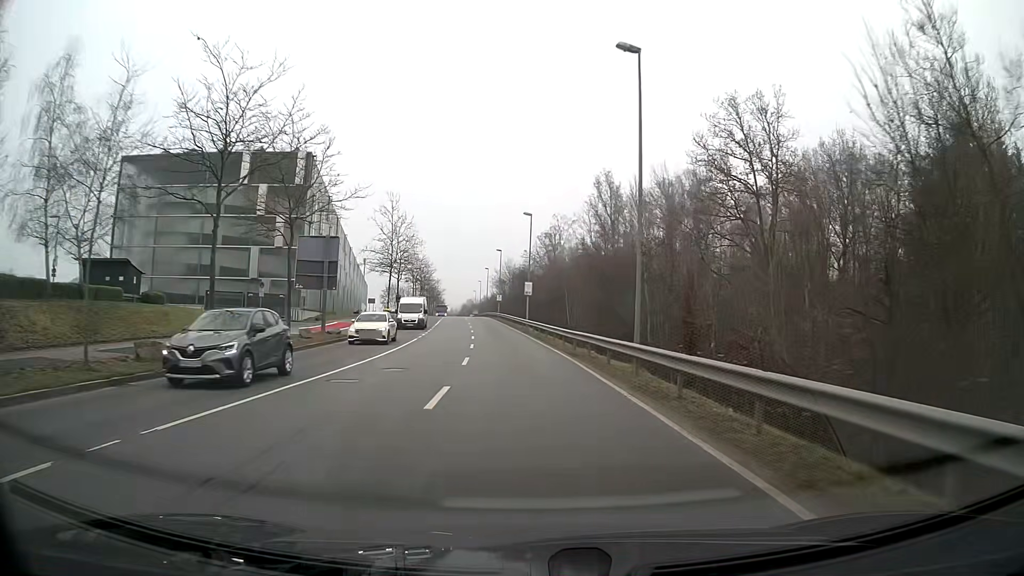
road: secondary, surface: asphalt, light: Day
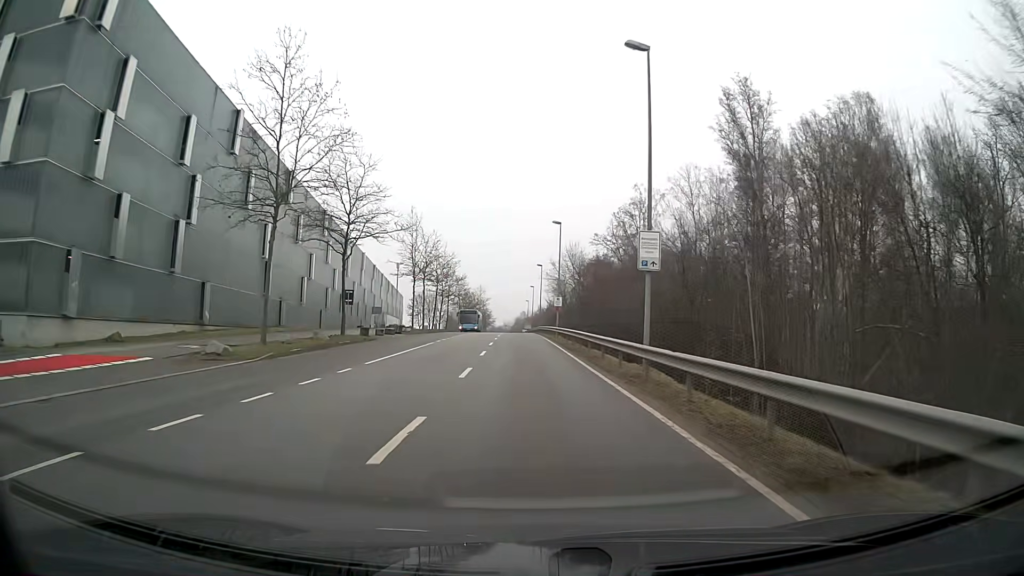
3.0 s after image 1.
(-1.9, +40.2) m; -5°
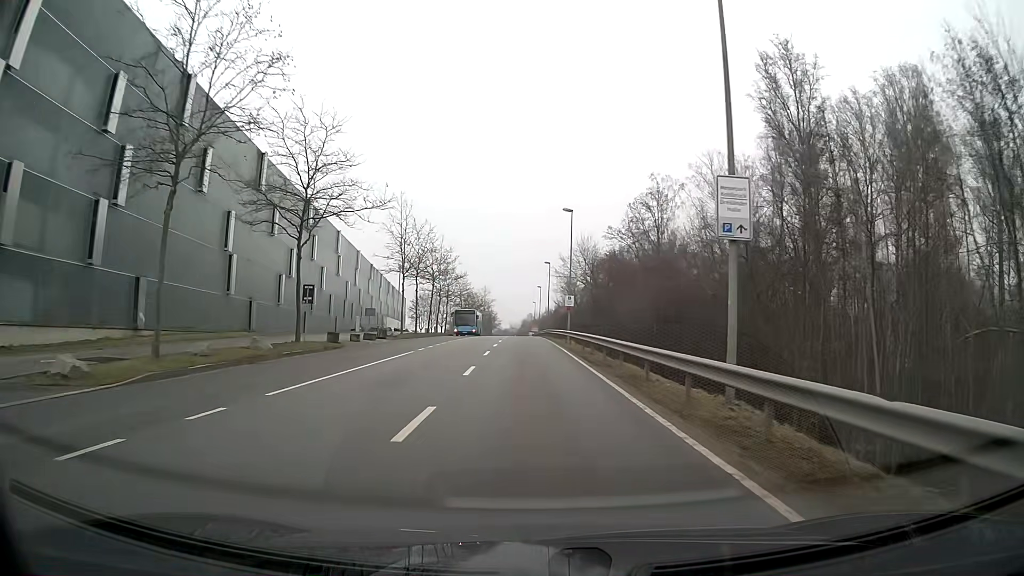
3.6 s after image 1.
(0.0, +8.0) m; 0°
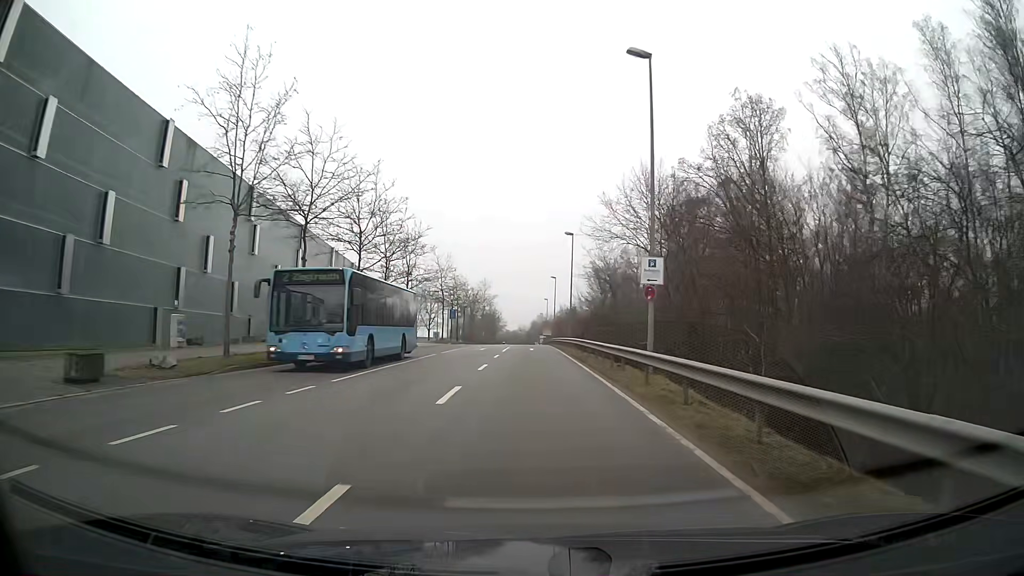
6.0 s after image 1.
(-0.3, +32.1) m; -1°
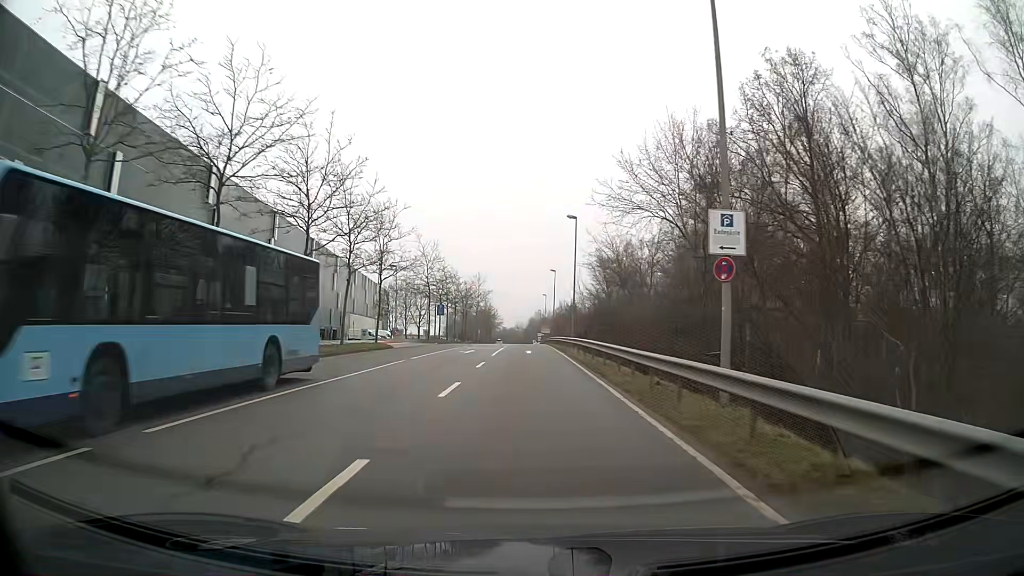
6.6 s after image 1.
(0.0, +8.0) m; 0°
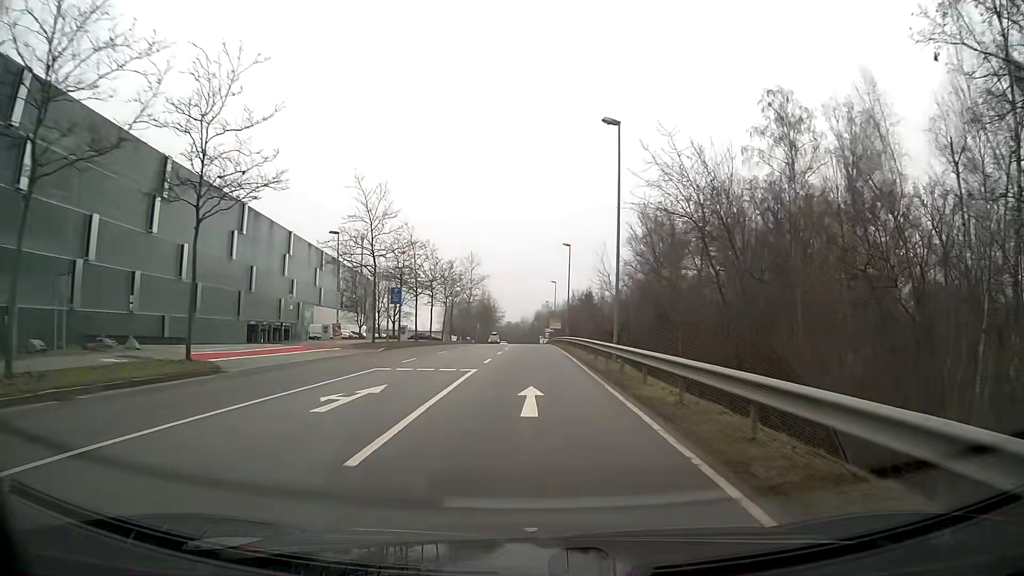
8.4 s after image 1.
(-0.1, +24.3) m; -1°
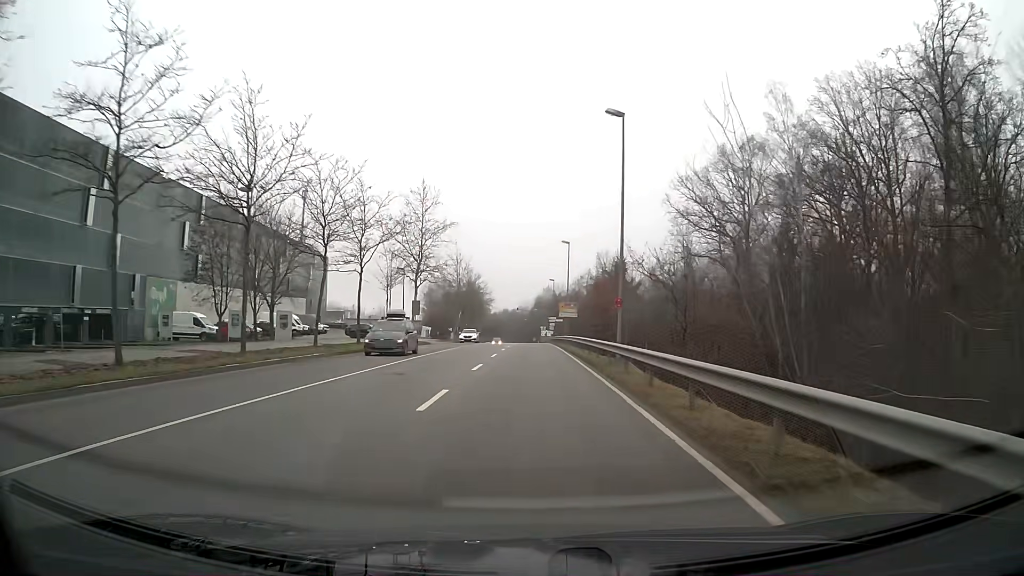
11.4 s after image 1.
(-0.1, +41.1) m; 0°
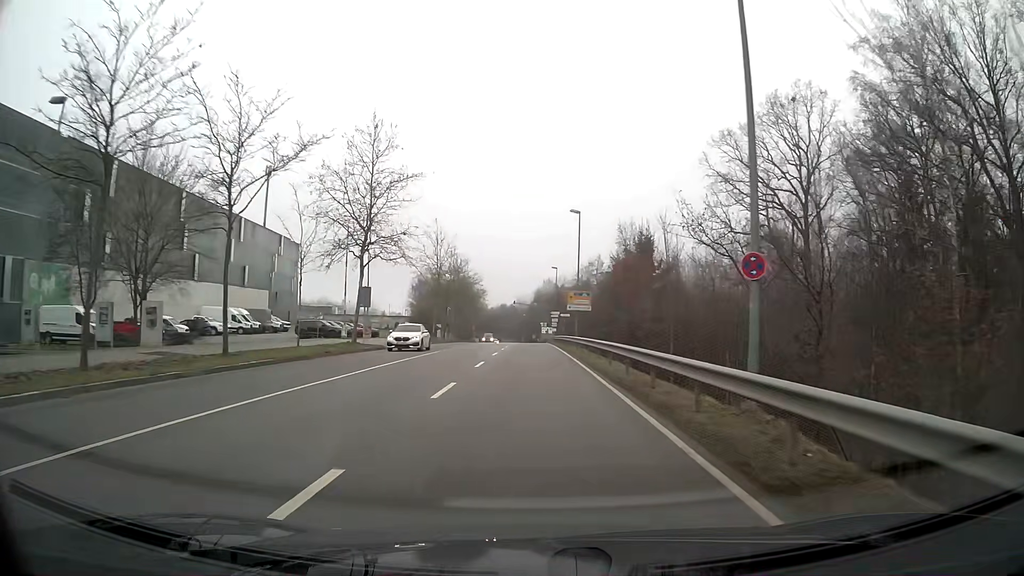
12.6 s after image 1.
(0.0, +16.5) m; 0°
(0, +10) (0, +20) (0, +30) (0, +40) (0, +50) (0, +60) (0, +70) (-1, +80) (-1, +90) (-1, +100) m
